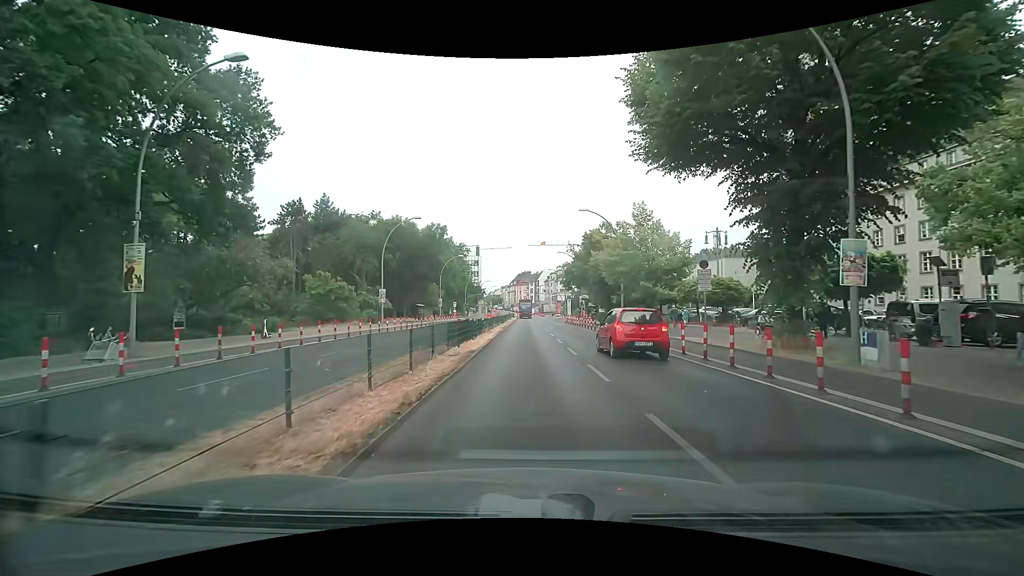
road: primary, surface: asphalt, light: Day
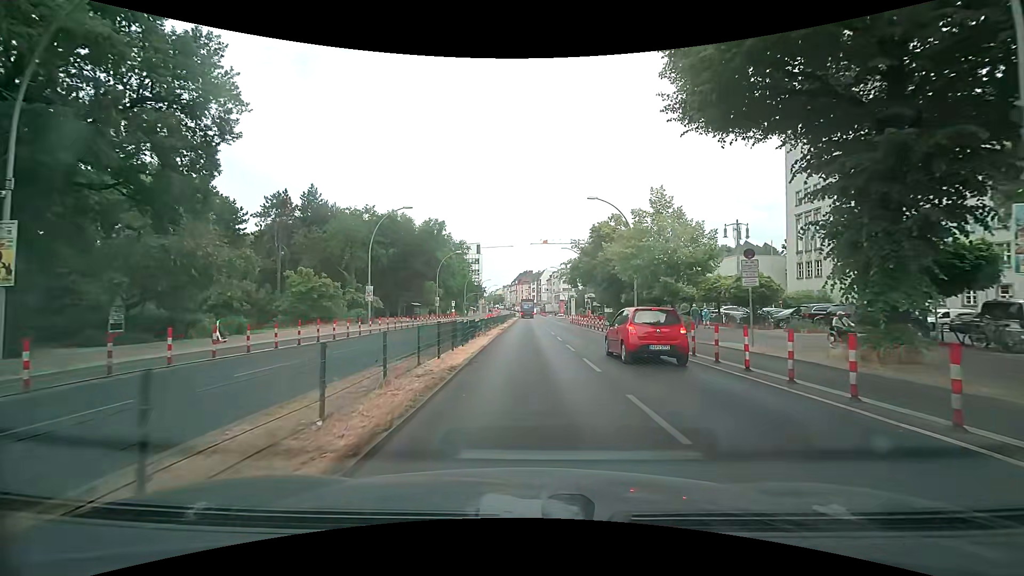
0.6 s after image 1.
(0.0, +4.5) m; 0°
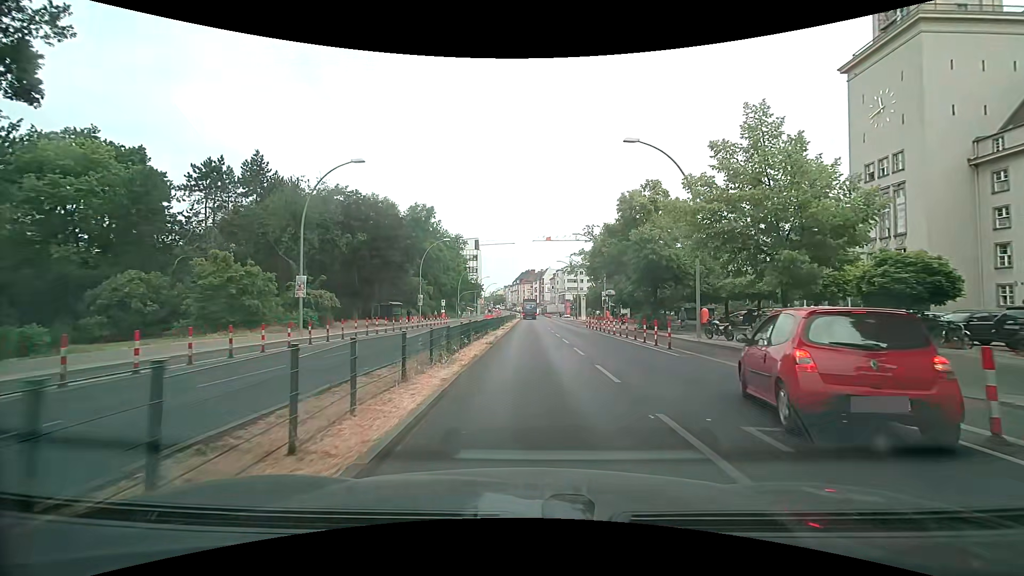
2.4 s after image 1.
(0.0, +13.4) m; +1°
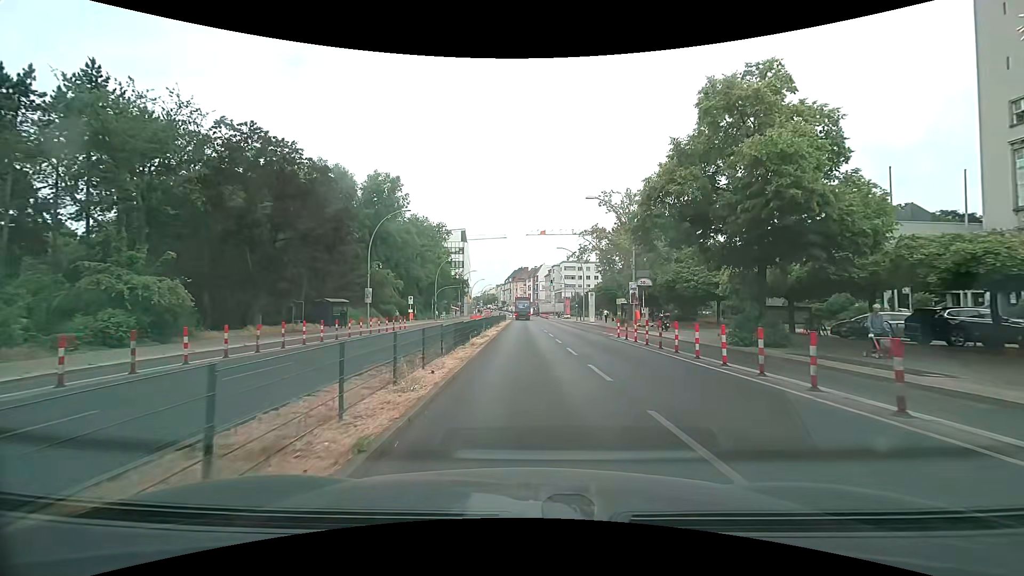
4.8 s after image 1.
(-0.2, +17.9) m; 0°
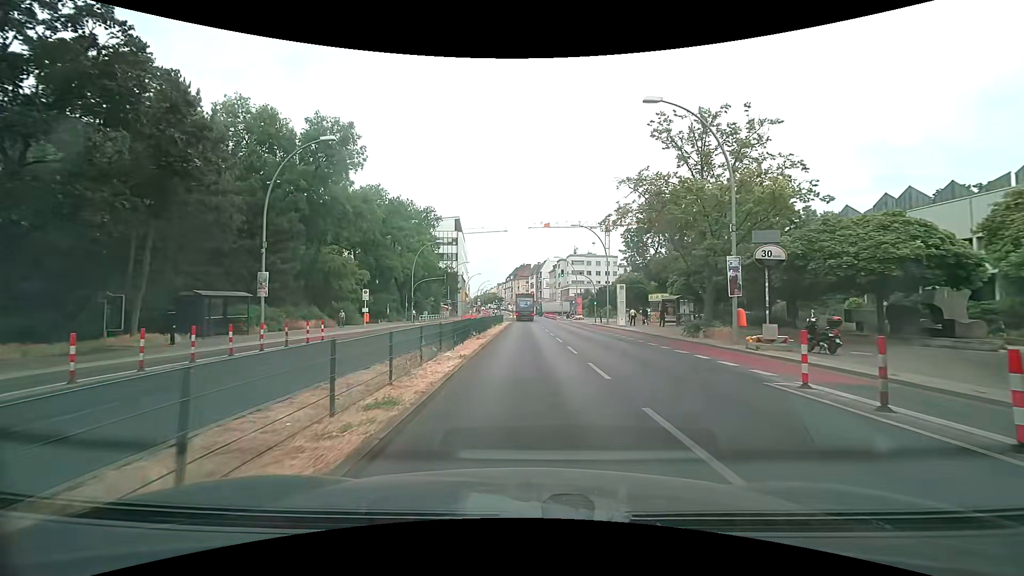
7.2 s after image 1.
(0.0, +17.9) m; -1°
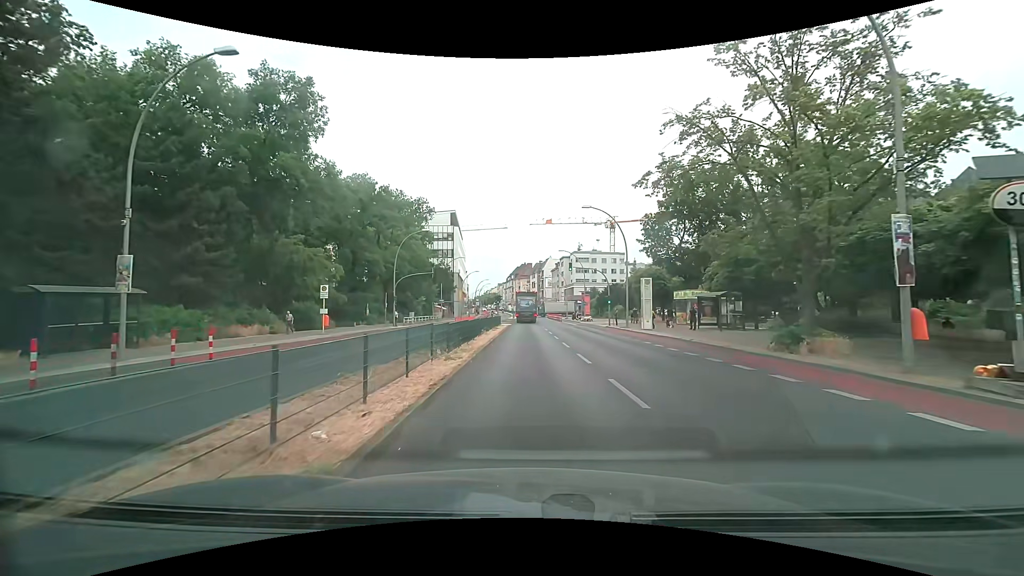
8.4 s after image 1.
(+0.1, +9.0) m; 0°
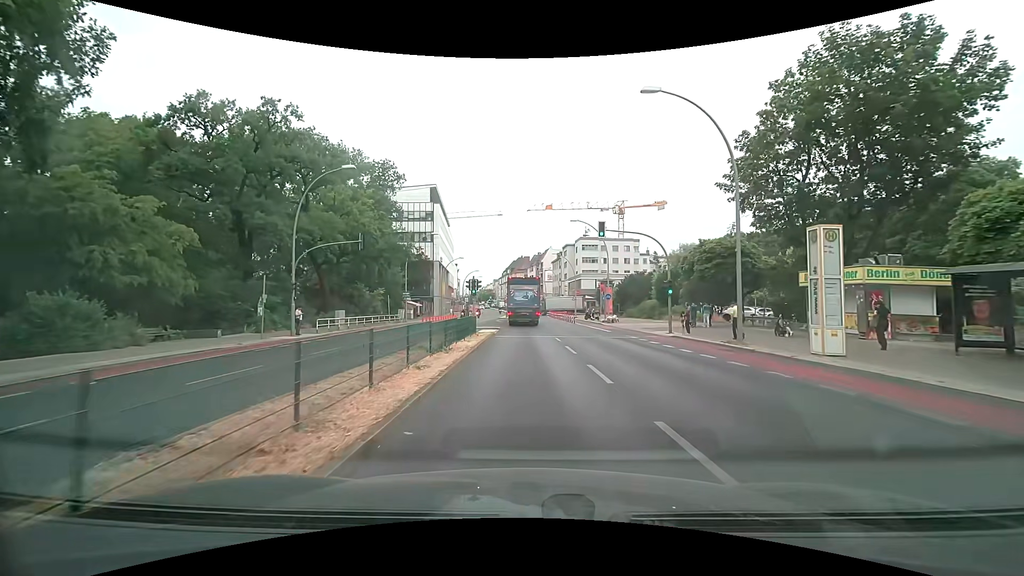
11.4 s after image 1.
(+0.3, +21.9) m; +1°
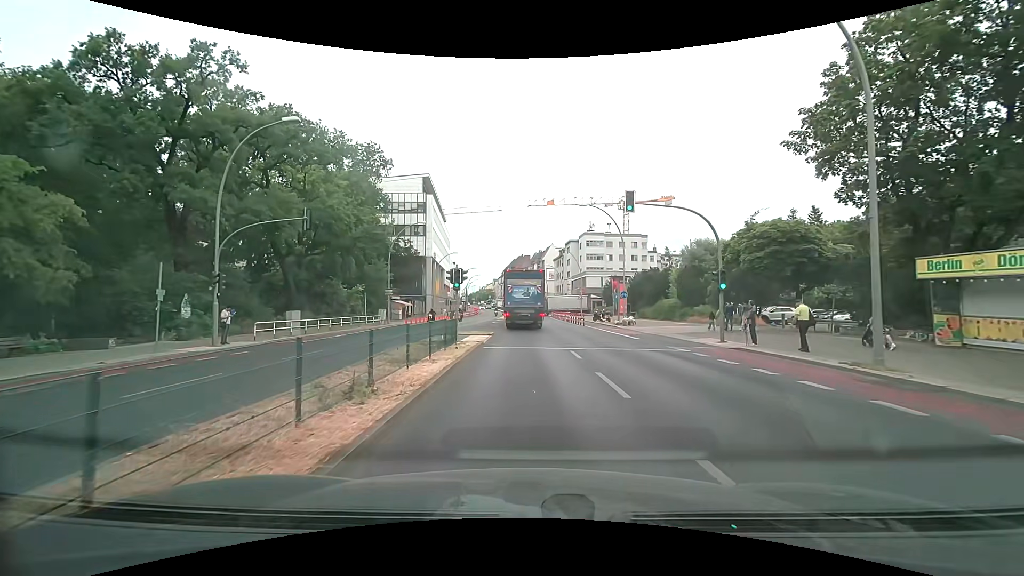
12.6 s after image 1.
(0.0, +7.4) m; 0°
(0, +10) (0, +20) (0, +30) (0, +40) (0, +50) (-1, +60) (-1, +70) (-1, +80) (-1, +90) (-1, +100) m
